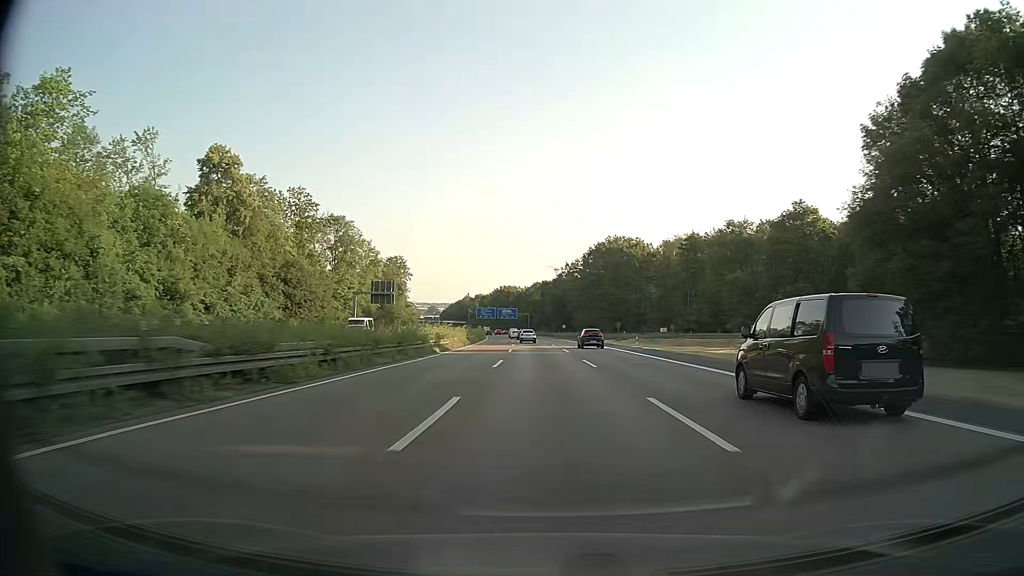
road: motorway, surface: asphalt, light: Day
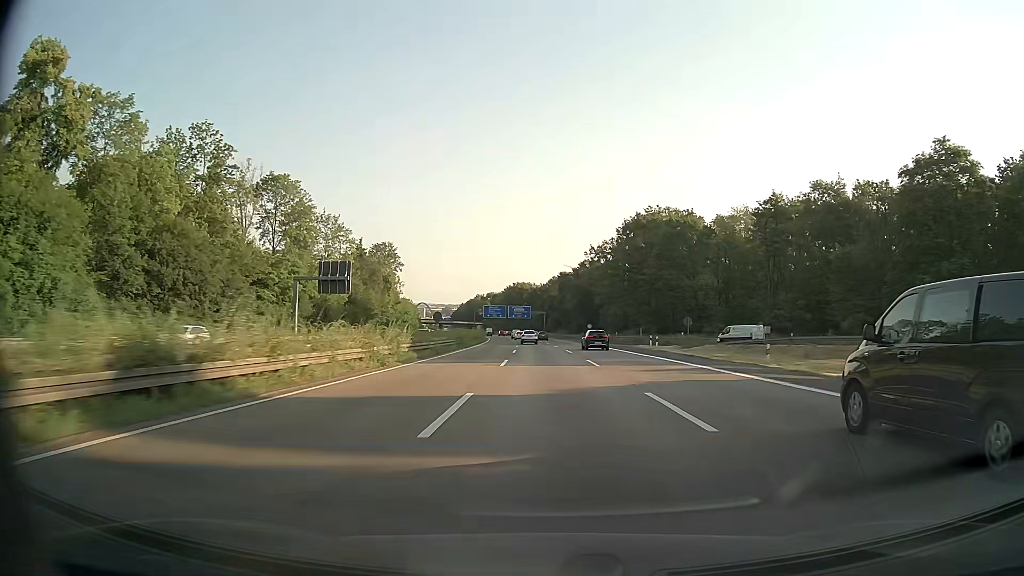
(-0.4, +34.6) m; -1°
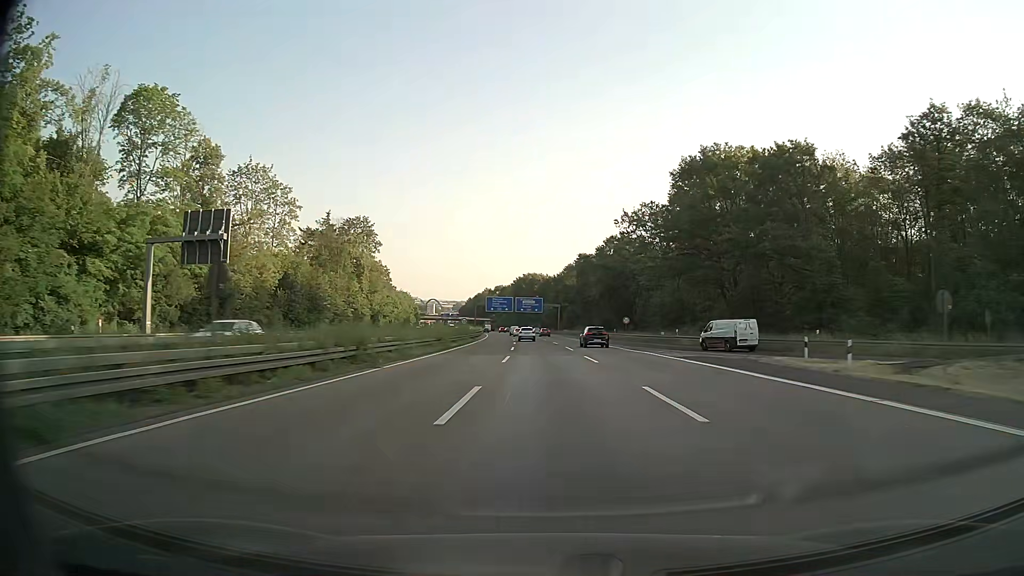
(-0.4, +34.8) m; -1°
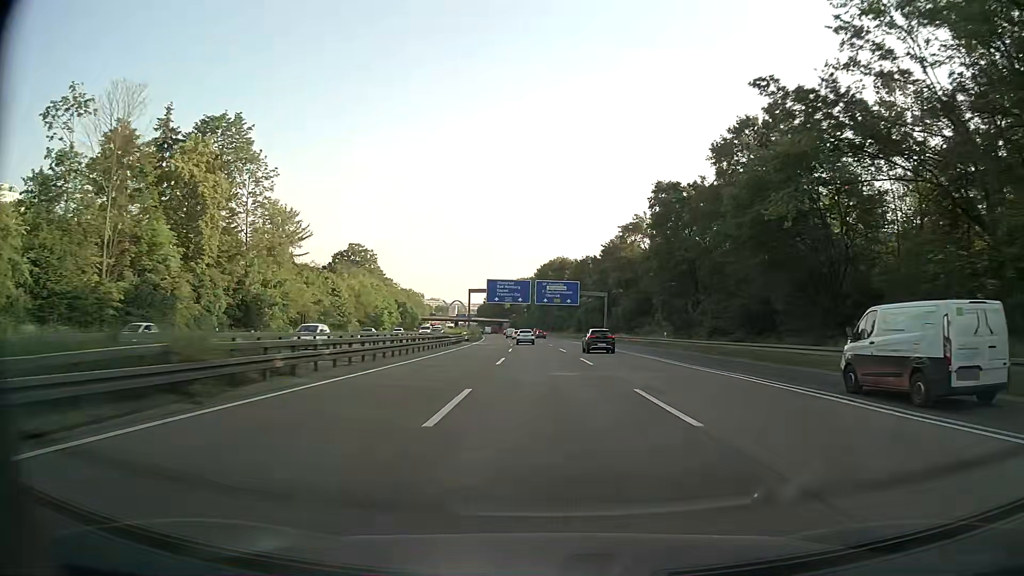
(-1.3, +69.5) m; -2°
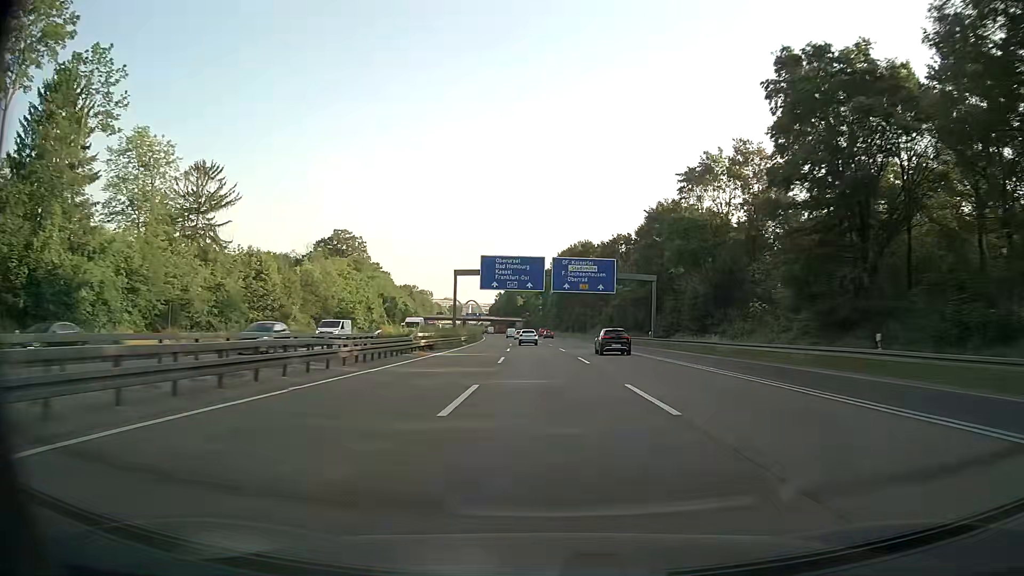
(-0.4, +34.7) m; -1°
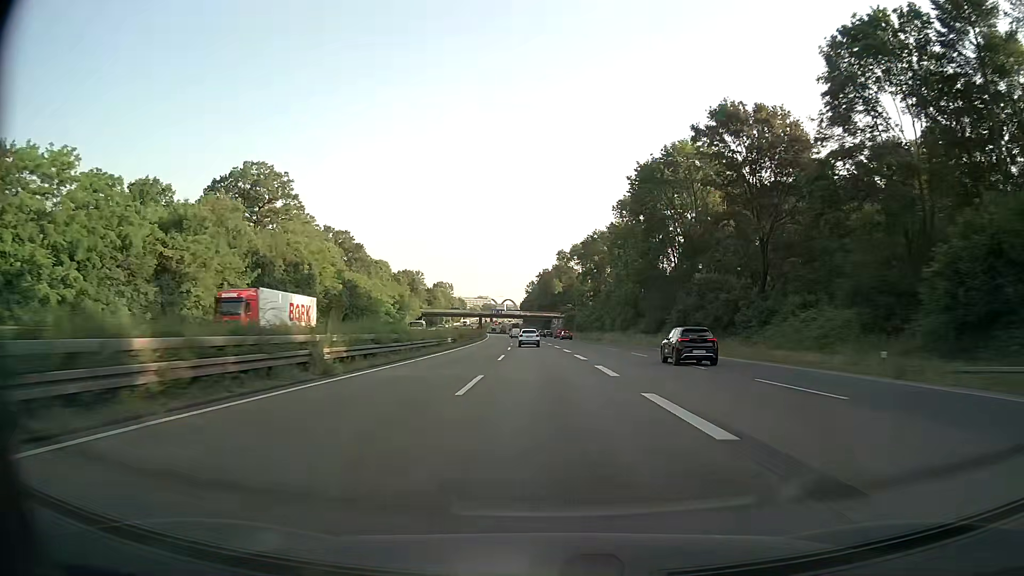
(-2.7, +86.6) m; -3°
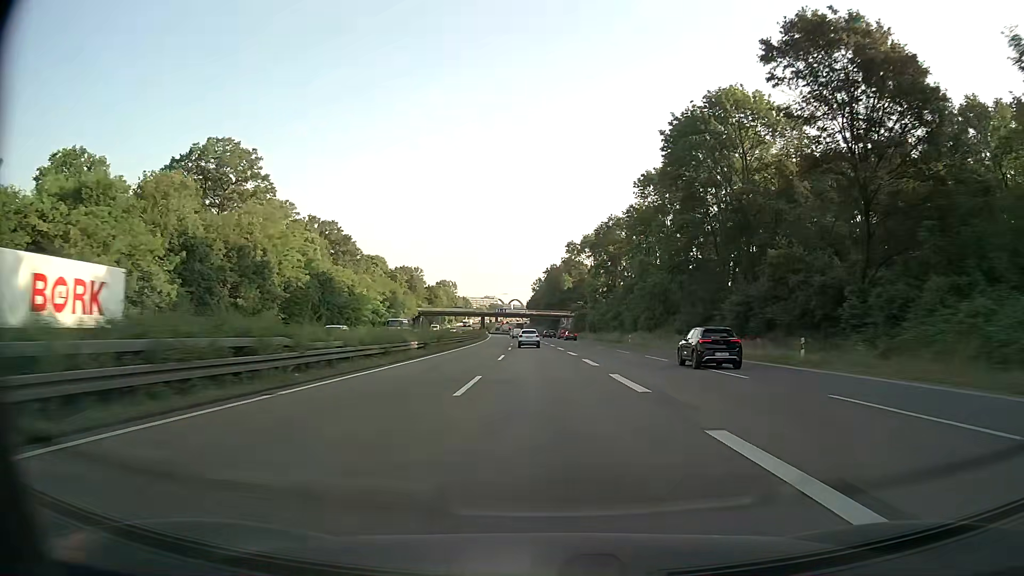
(-0.1, +17.3) m; -1°
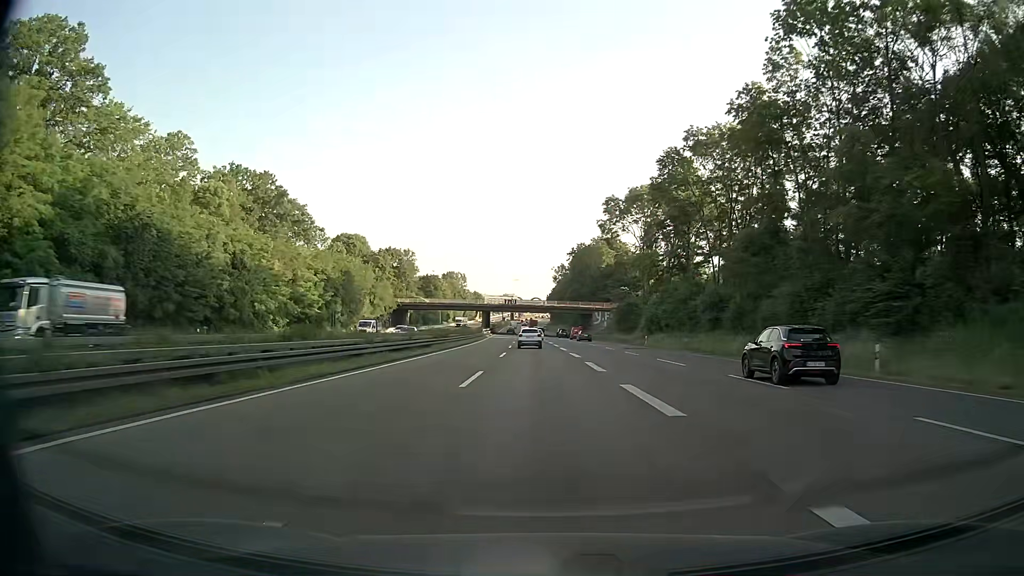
(-0.8, +51.9) m; -2°
(0, +10) (0, +20) (0, +30) (-1, +40) (-1, +50) (-1, +60) (-2, +70) (-2, +80) (-2, +90) (-3, +100) m
